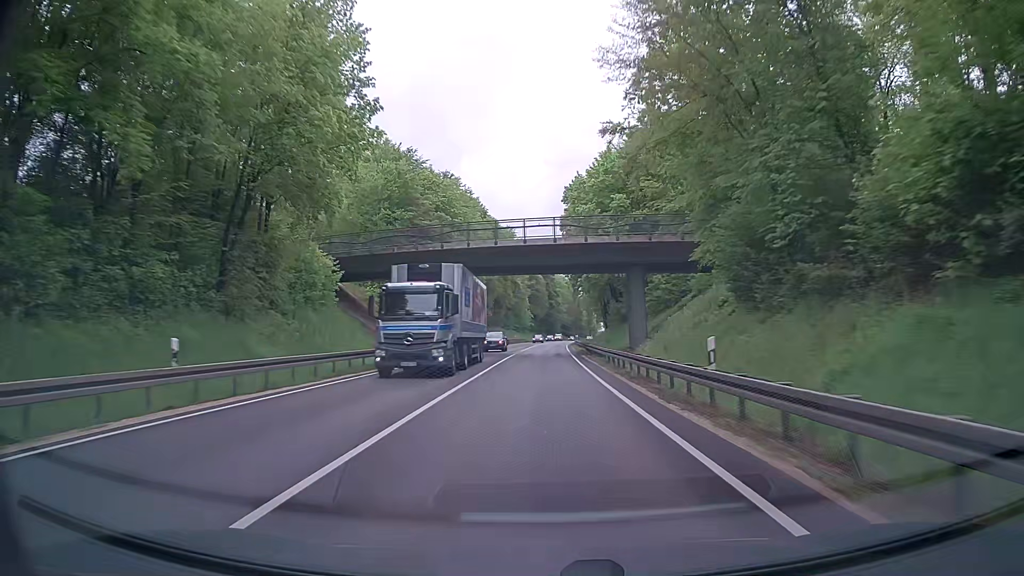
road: trunk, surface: asphalt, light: Day
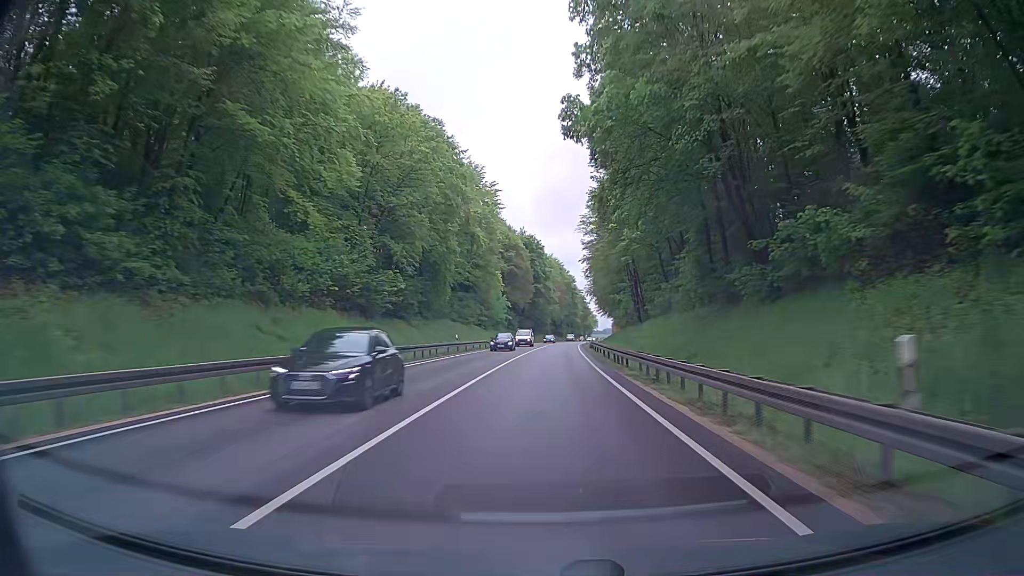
(+0.6, +63.1) m; +2°
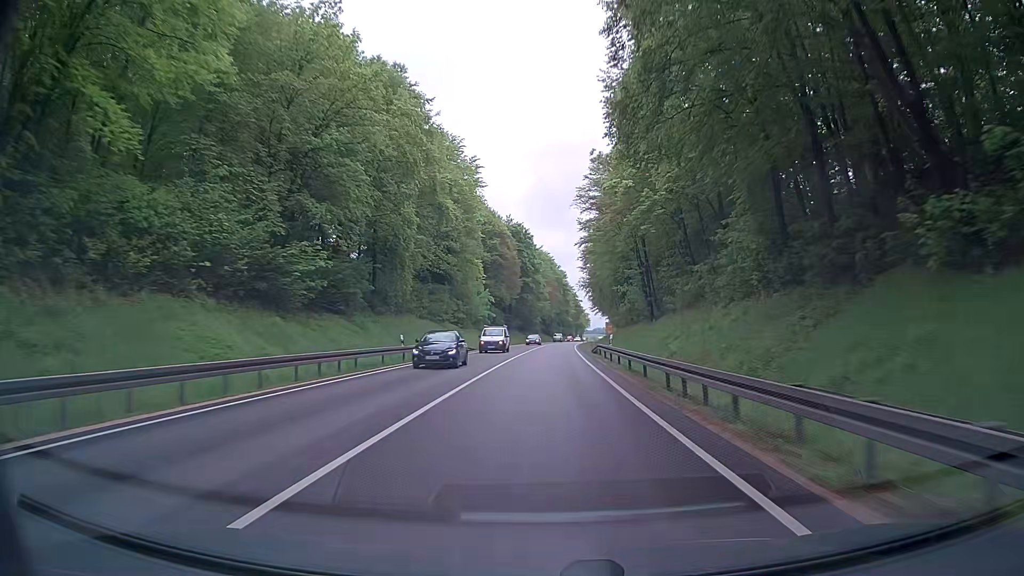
(0.0, +15.8) m; +1°
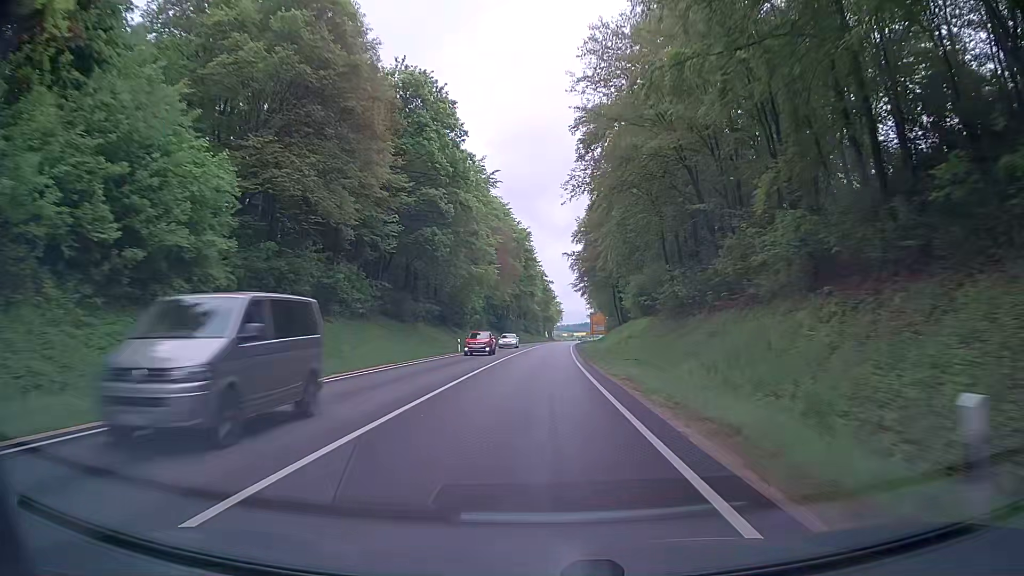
(+1.9, +79.1) m; +3°
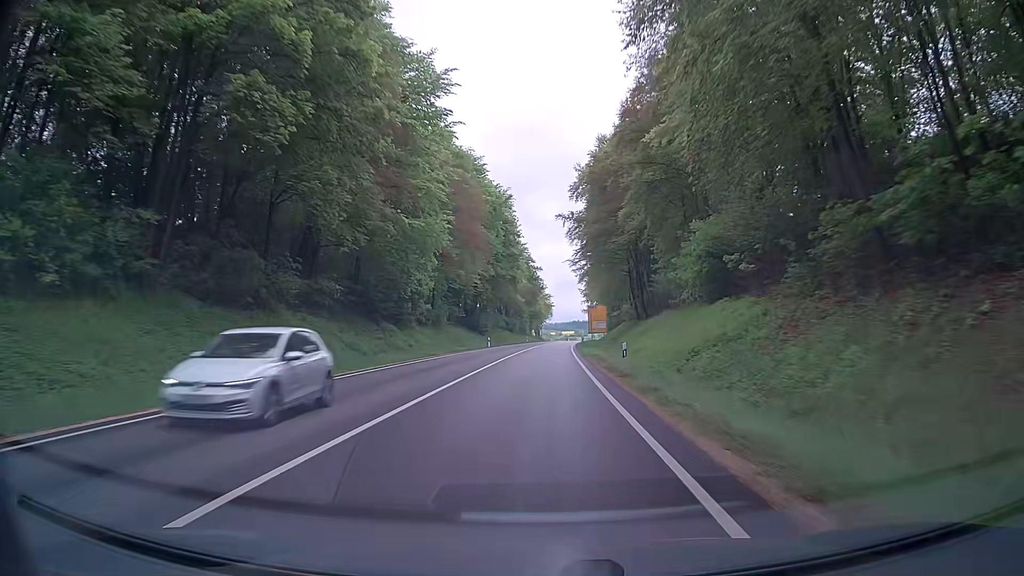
(+0.4, +31.7) m; +1°
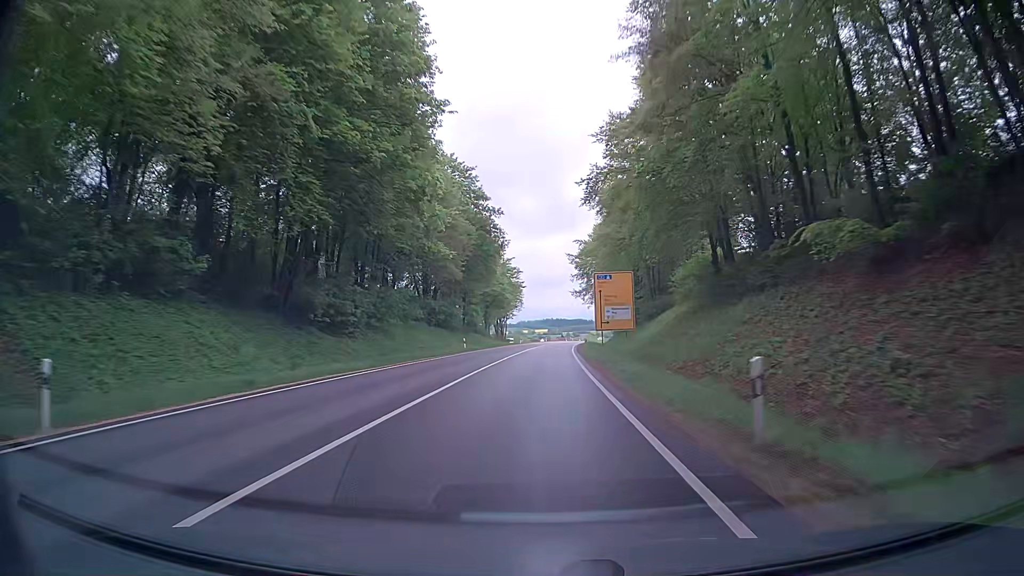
(+1.0, +63.4) m; +2°
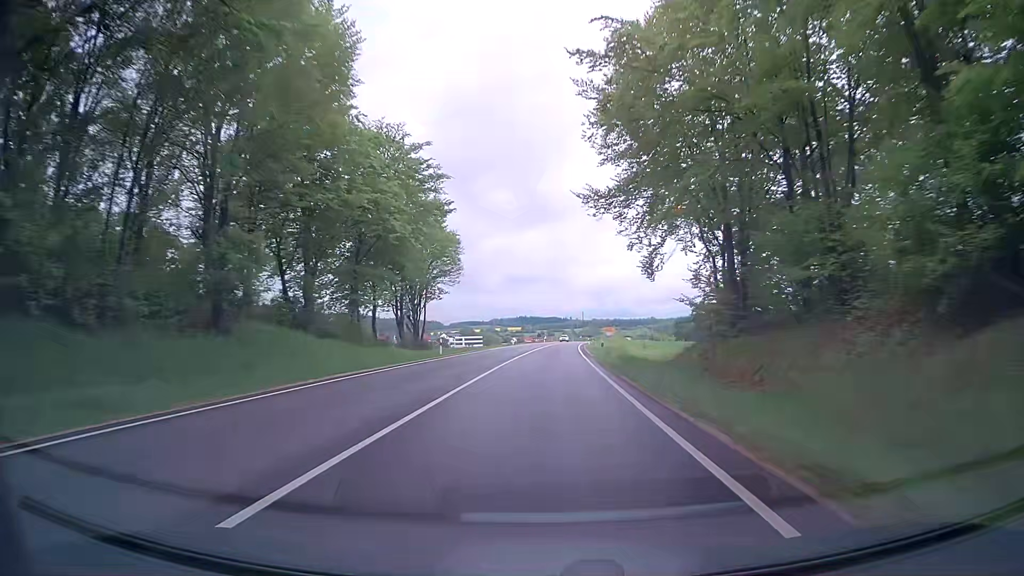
(+1.2, +63.4) m; +2°
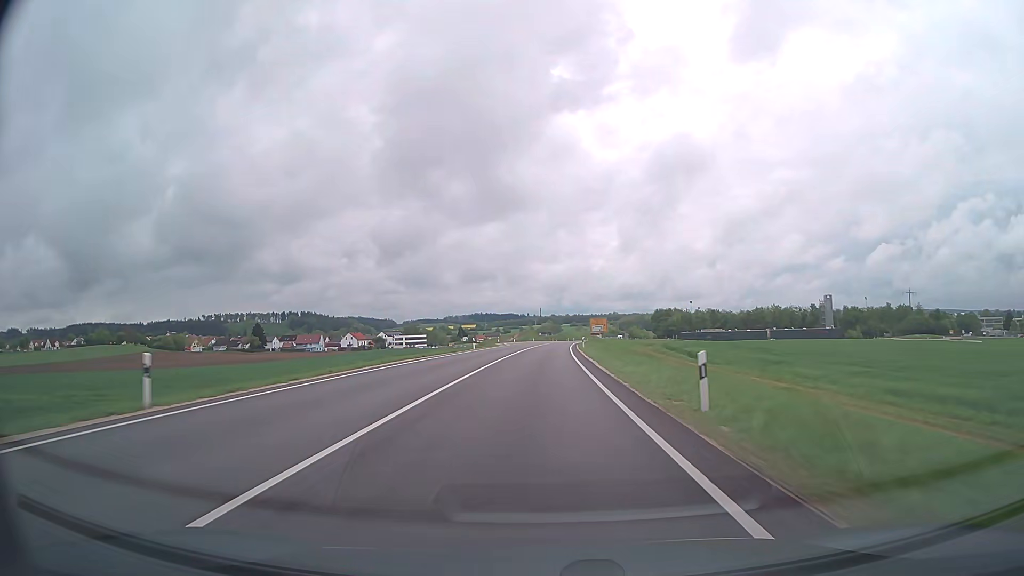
(+3.0, +79.3) m; +4°
(0, +10) (0, +20) (0, +30) (+1, +40) (+1, +50) (+1, +60) (+2, +70) (+2, +80) (+3, +90) (+3, +100) m
